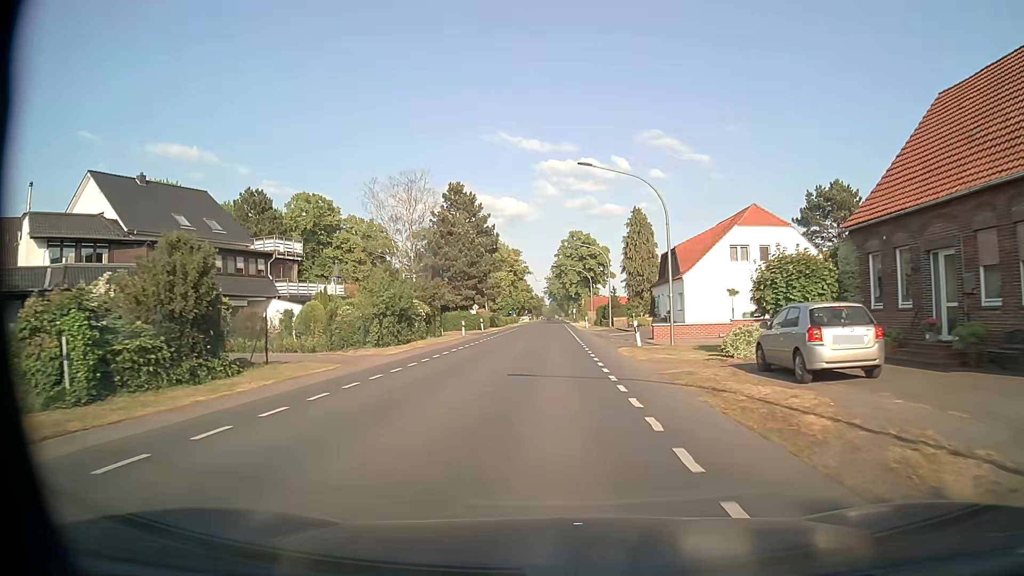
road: secondary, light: Day
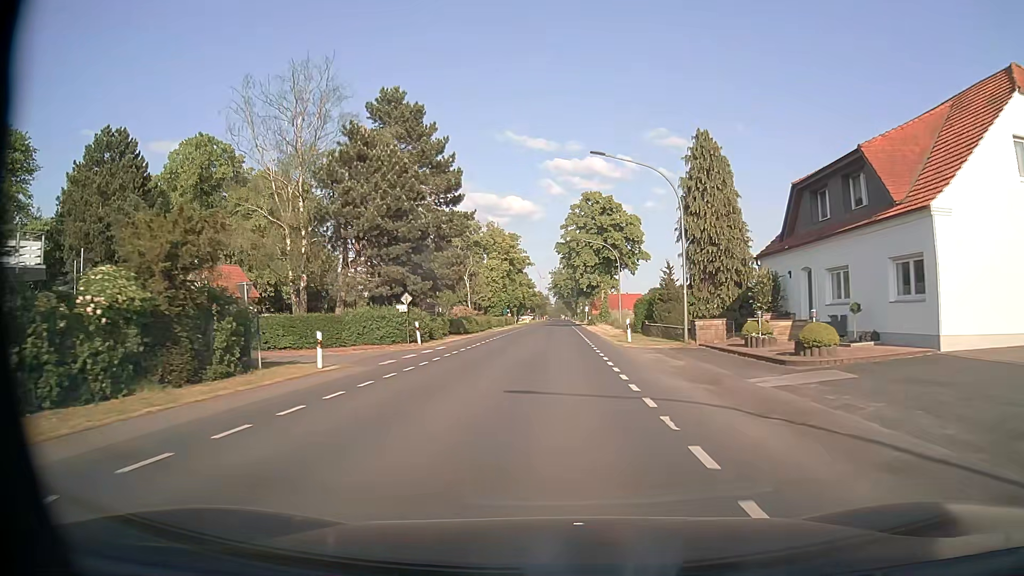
(-0.1, +32.3) m; 0°
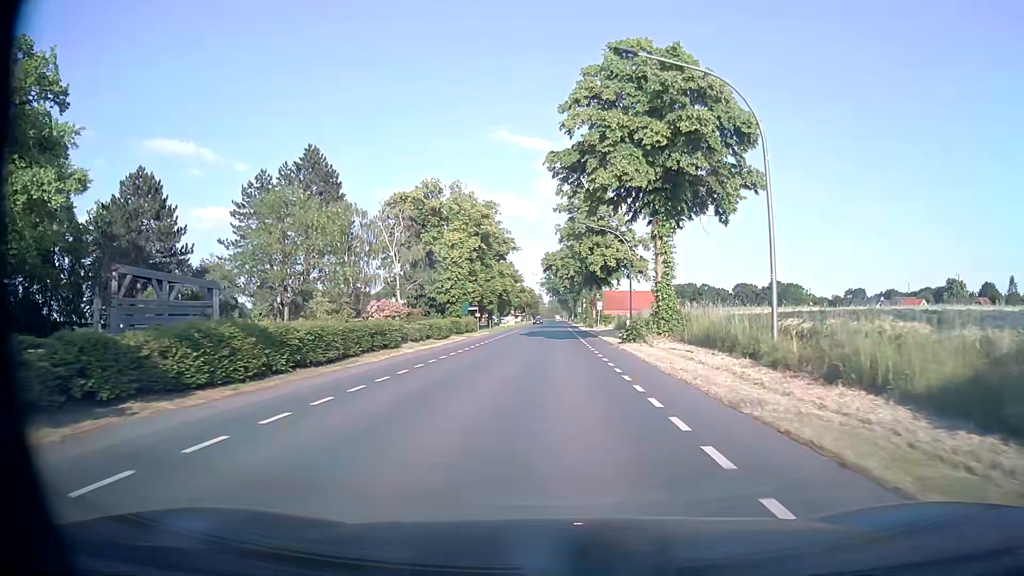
(0.0, +40.3) m; 0°
(0, +10) (0, +20) (0, +30) (0, +40) (+1, +50) (+1, +60) (+1, +70) (+1, +80) (+1, +90) (+1, +100) m
